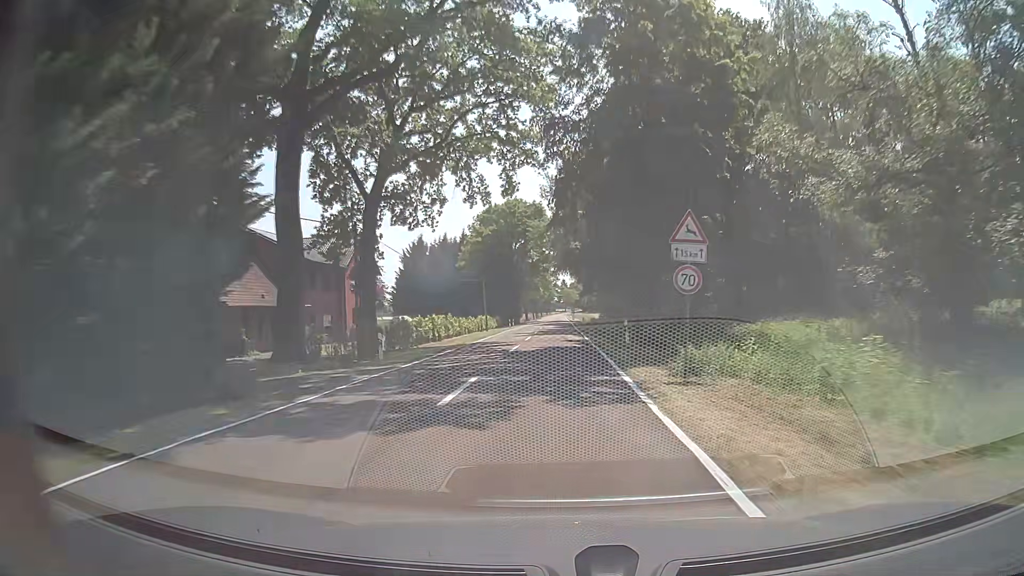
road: tertiary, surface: asphalt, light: Day
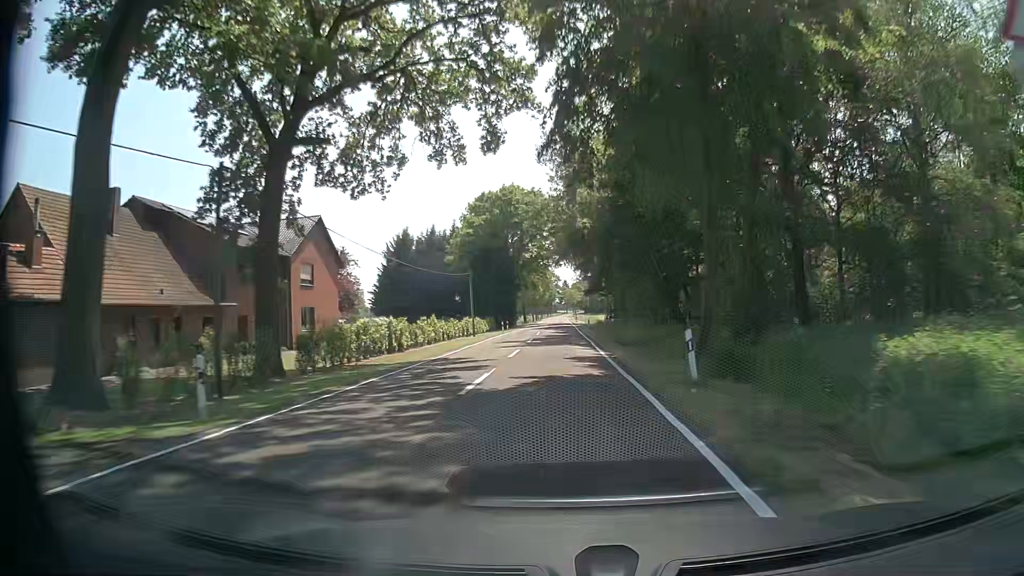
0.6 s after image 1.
(-0.1, +11.7) m; 0°
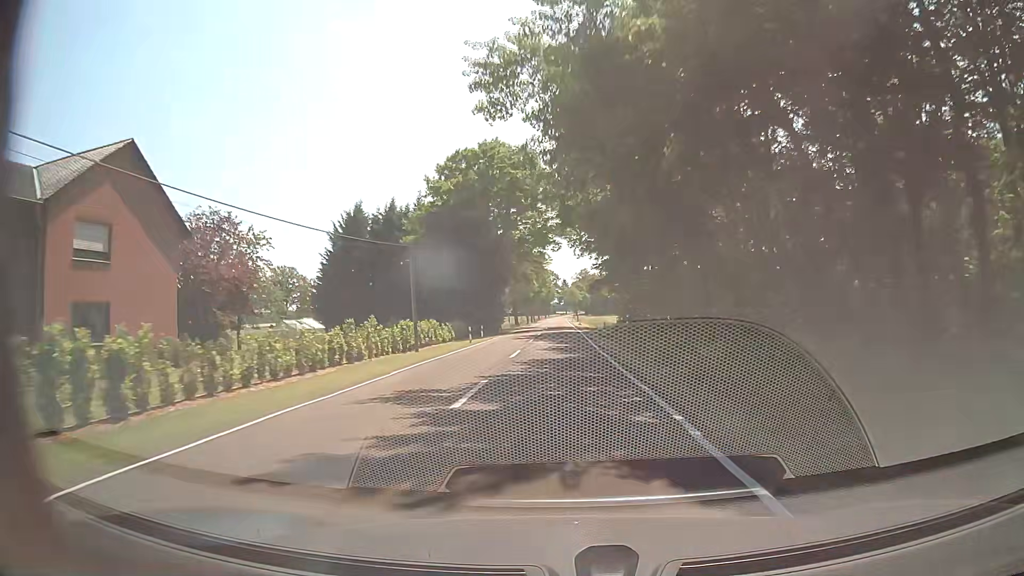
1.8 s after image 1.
(0.0, +23.3) m; 0°
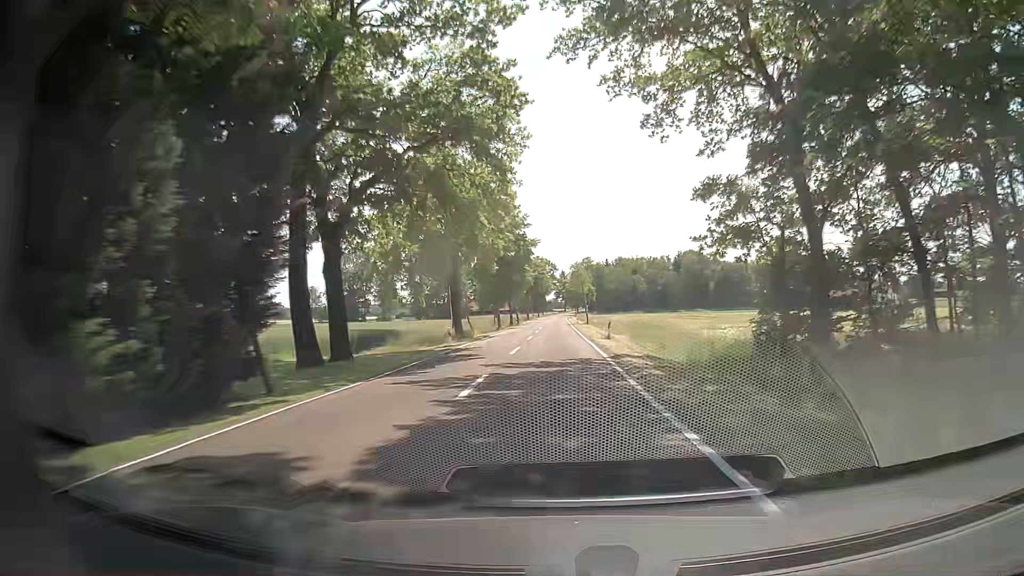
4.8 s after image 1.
(+0.2, +58.3) m; 0°
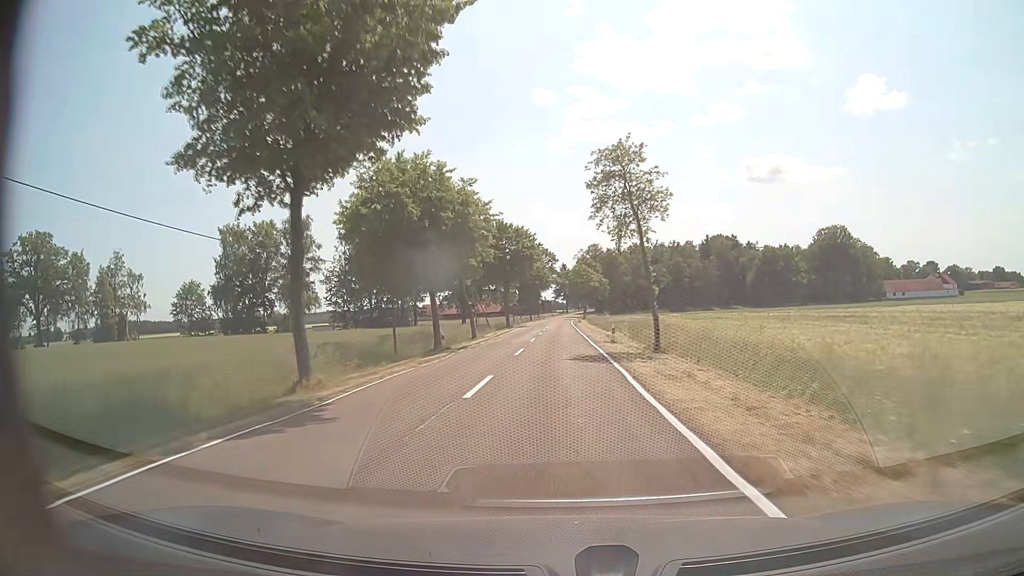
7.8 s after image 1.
(+0.1, +58.3) m; 0°
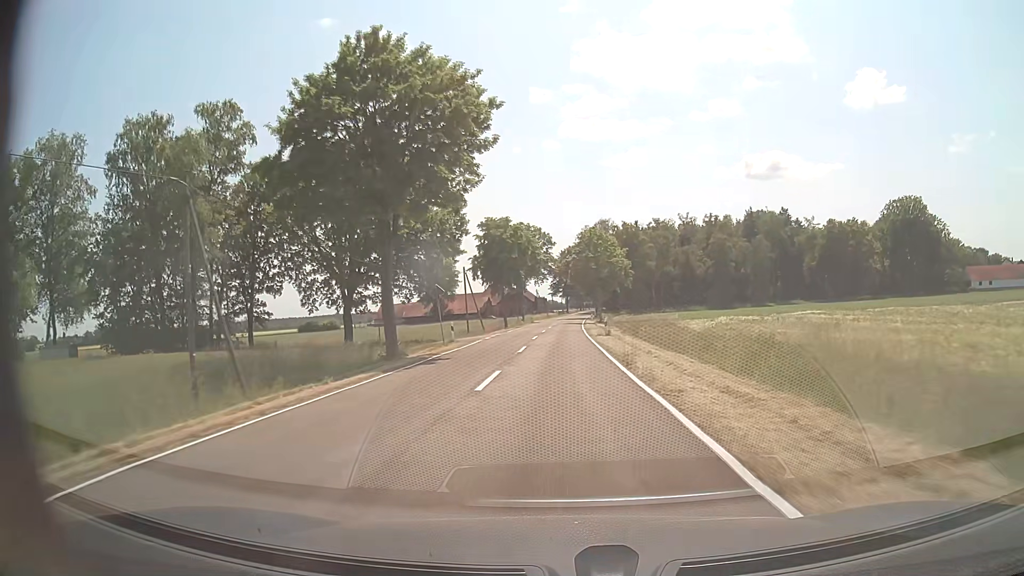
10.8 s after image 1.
(+0.2, +58.3) m; 0°
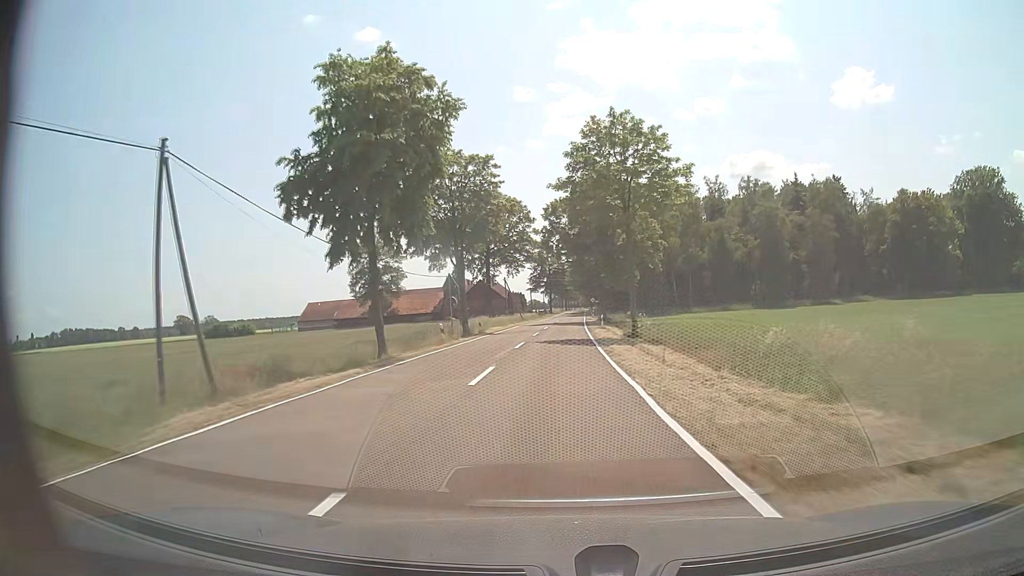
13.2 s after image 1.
(+0.4, +46.6) m; +2°
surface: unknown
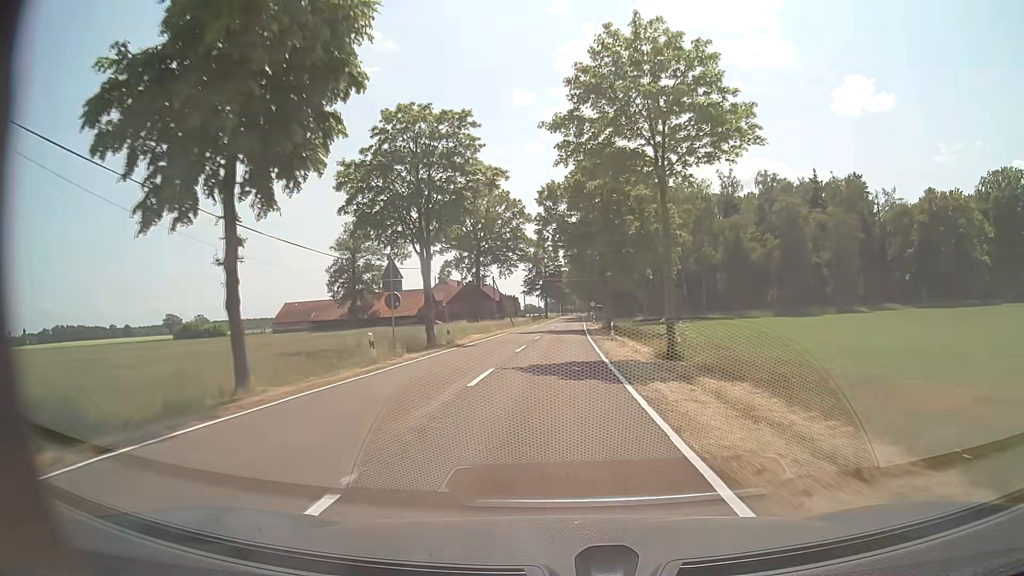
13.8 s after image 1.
(0.0, +11.6) m; 0°
(0, +10) (0, +20) (0, +30) (0, +40) (+1, +50) (+1, +60) (+1, +70) (+1, +80) (+2, +90) (+2, +100) m
